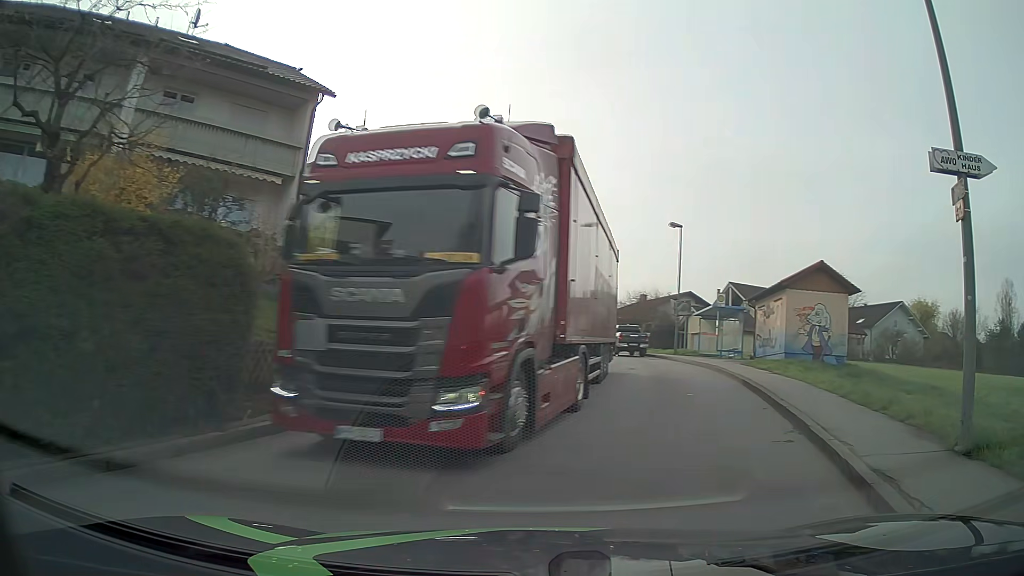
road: unclassified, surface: asphalt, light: Day
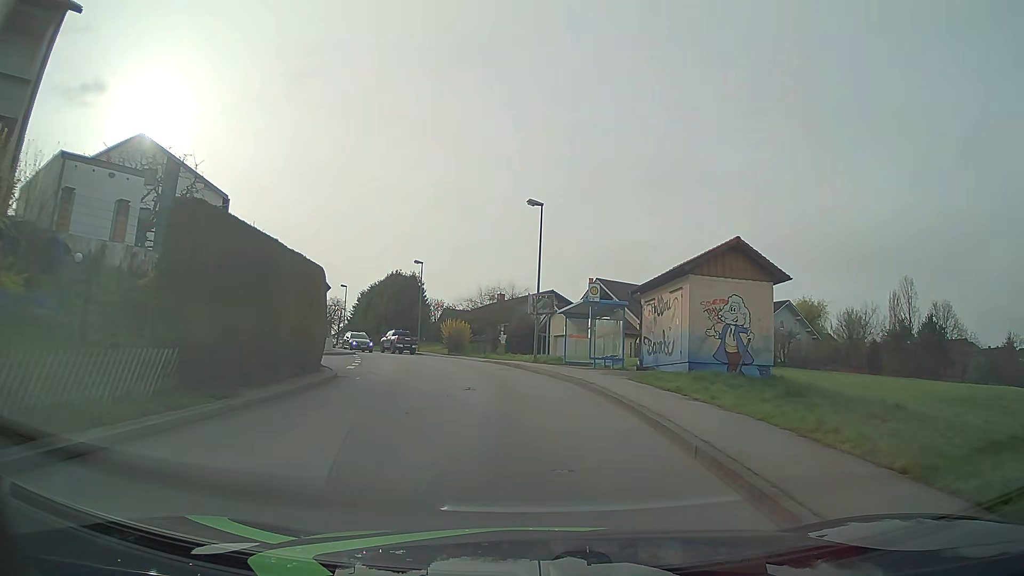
(+1.5, +8.1) m; +12°
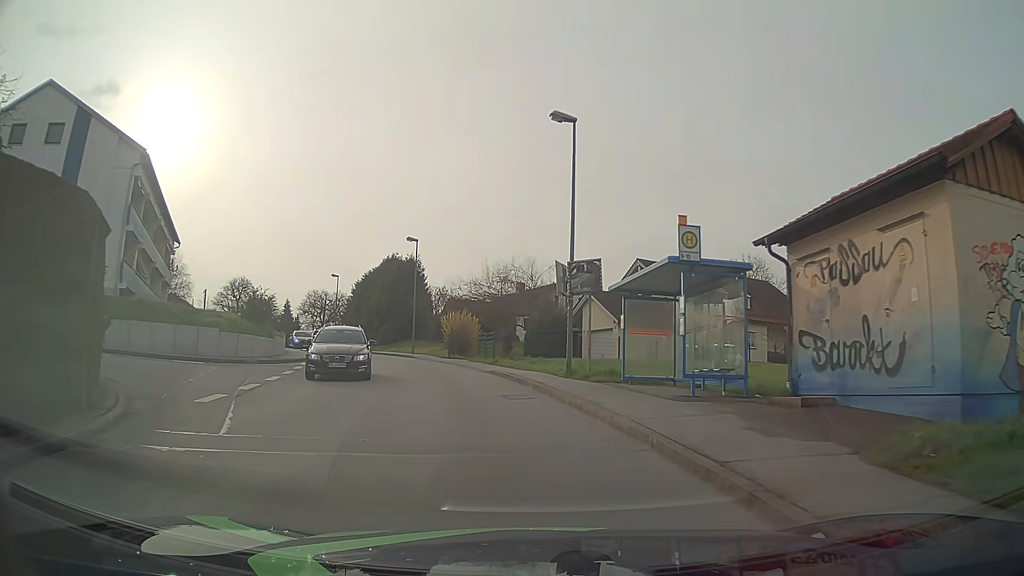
(0.0, +13.4) m; -1°
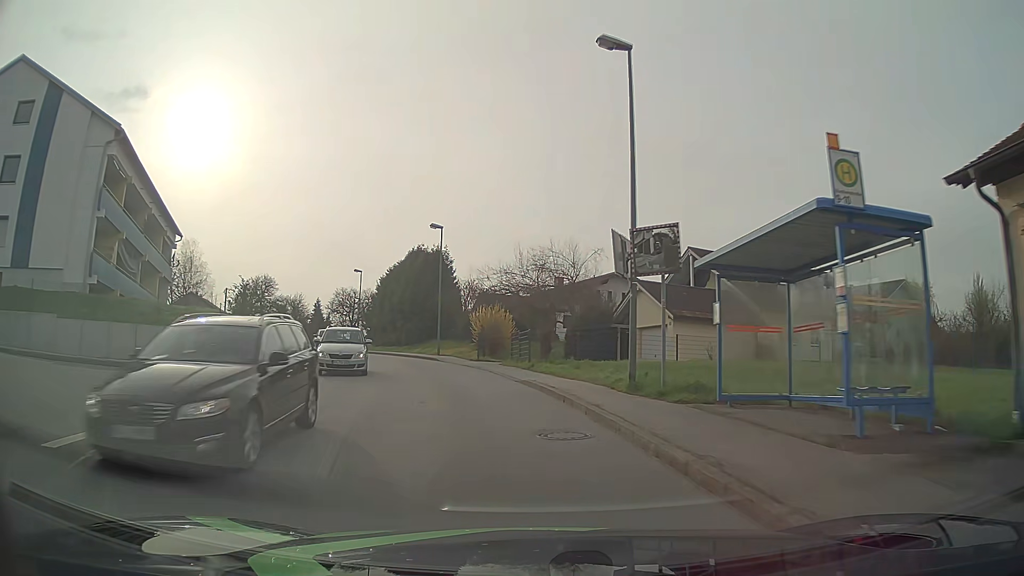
(-0.1, +5.6) m; -3°
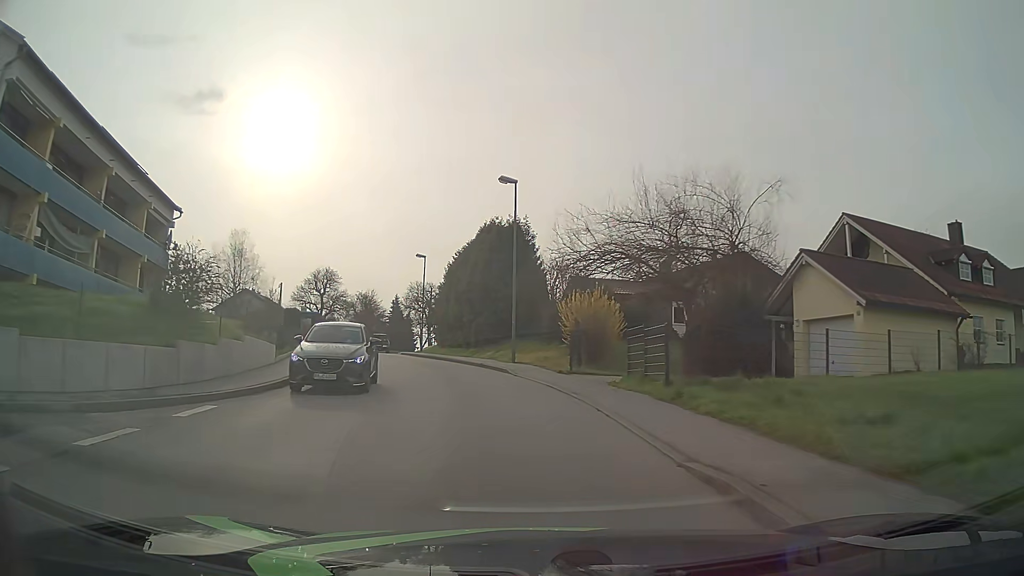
(-0.8, +12.5) m; -8°
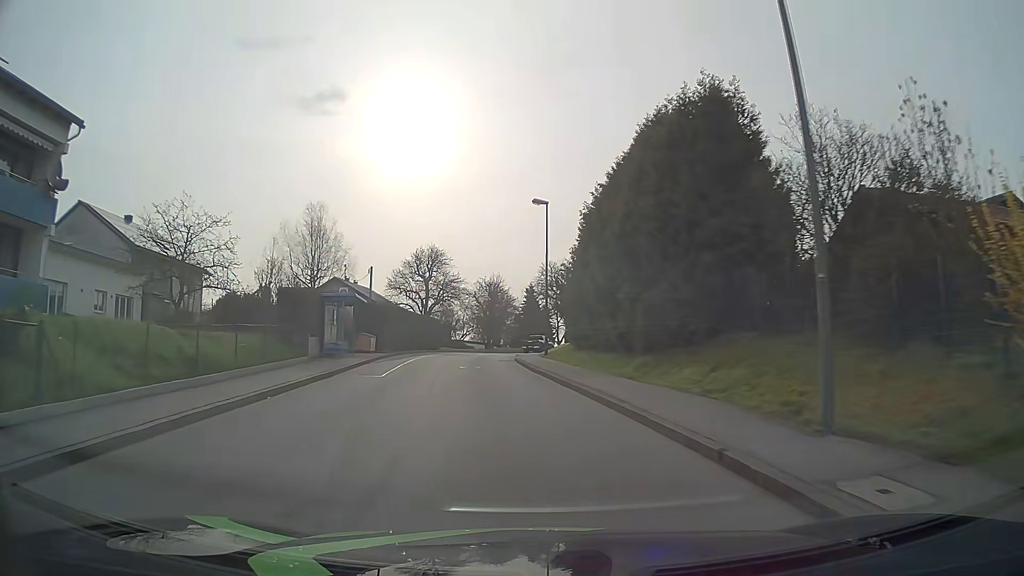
(-2.0, +21.0) m; -11°
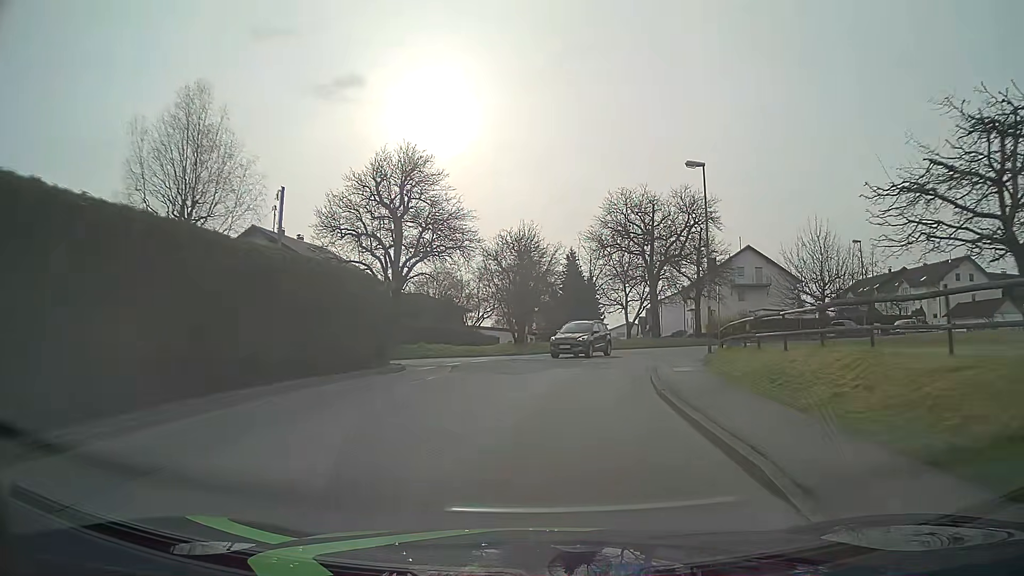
(-3.1, +37.5) m; -3°
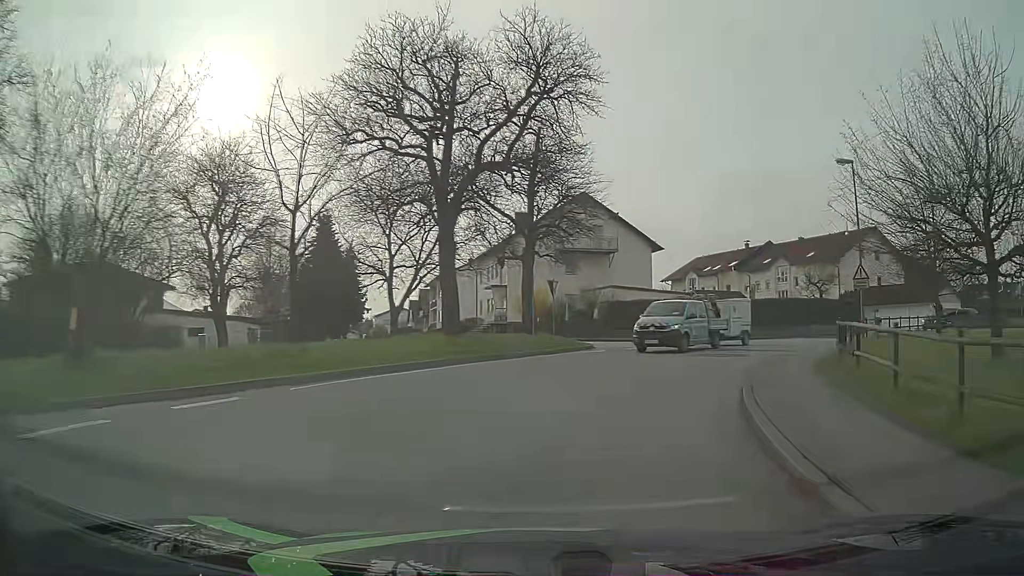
(+3.4, +27.8) m; +18°
(+1, +10) (+5, +19) (+10, +28) (+17, +35) (+25, +41) (+34, +45) (+43, +49) (+52, +53) (+61, +57) (+71, +61) m
